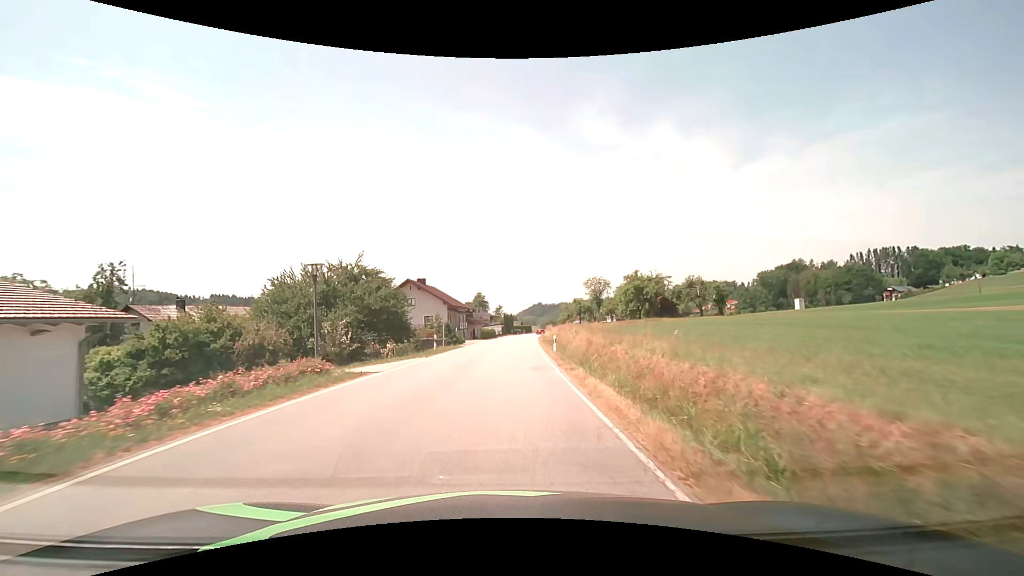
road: secondary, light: Day
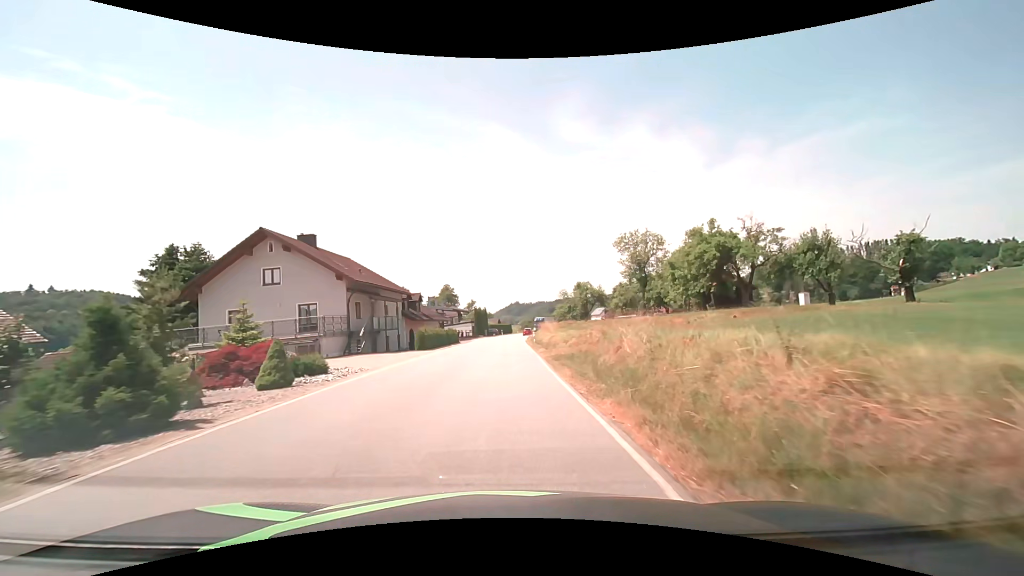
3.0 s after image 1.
(+0.7, +33.3) m; +2°
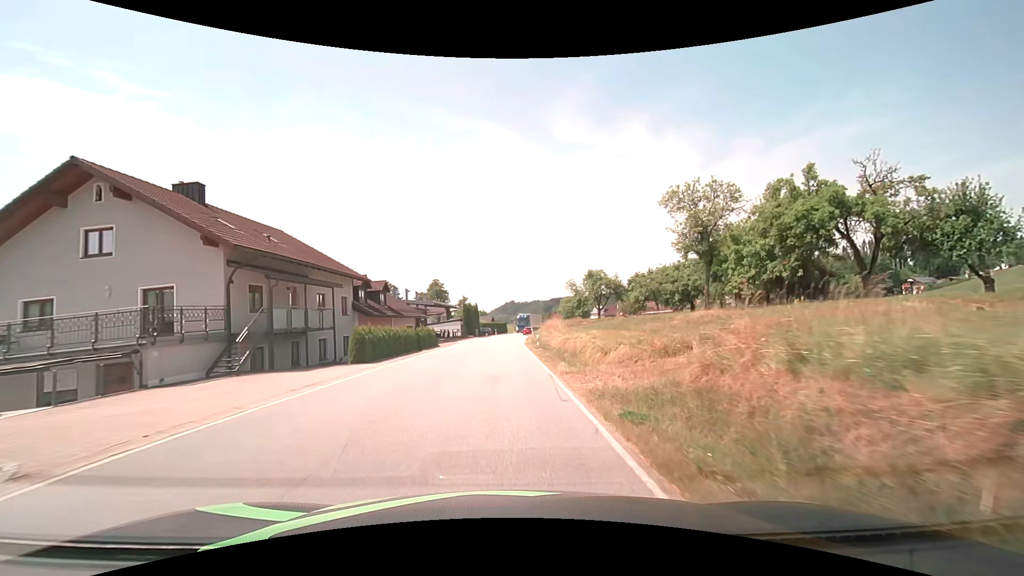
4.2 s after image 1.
(+0.1, +13.1) m; +1°
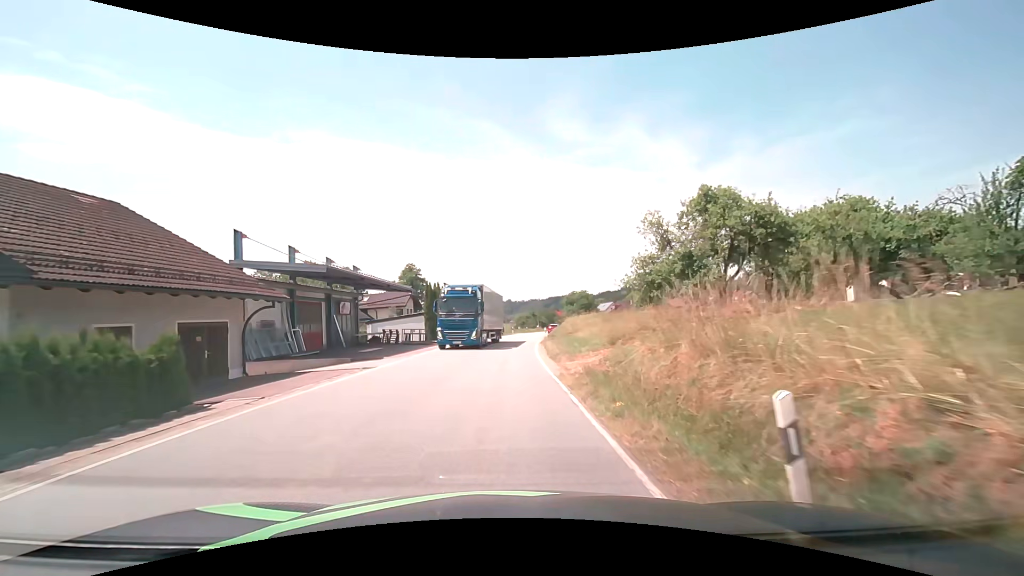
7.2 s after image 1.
(-0.2, +32.2) m; 0°
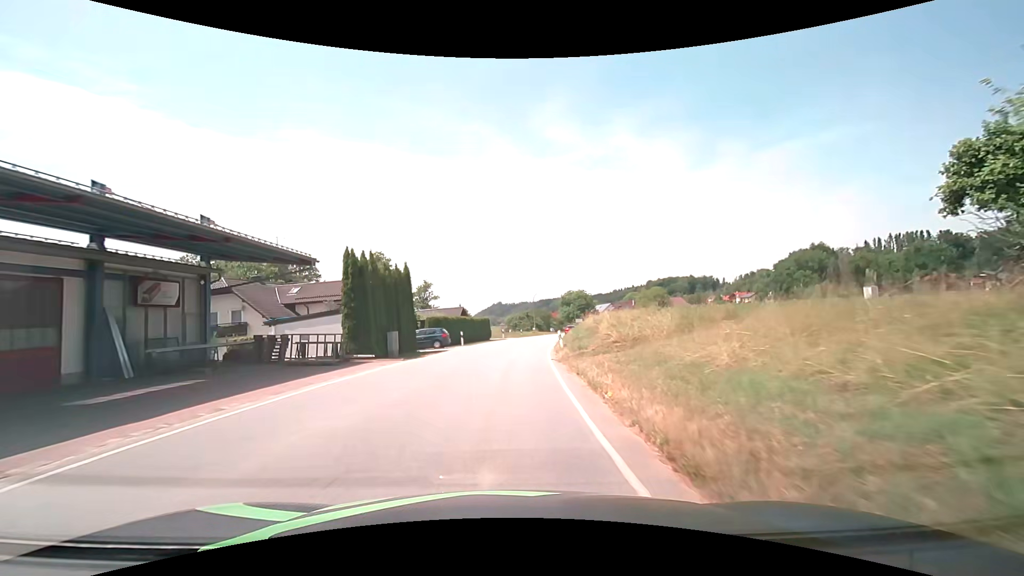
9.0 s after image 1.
(+0.2, +19.0) m; +1°
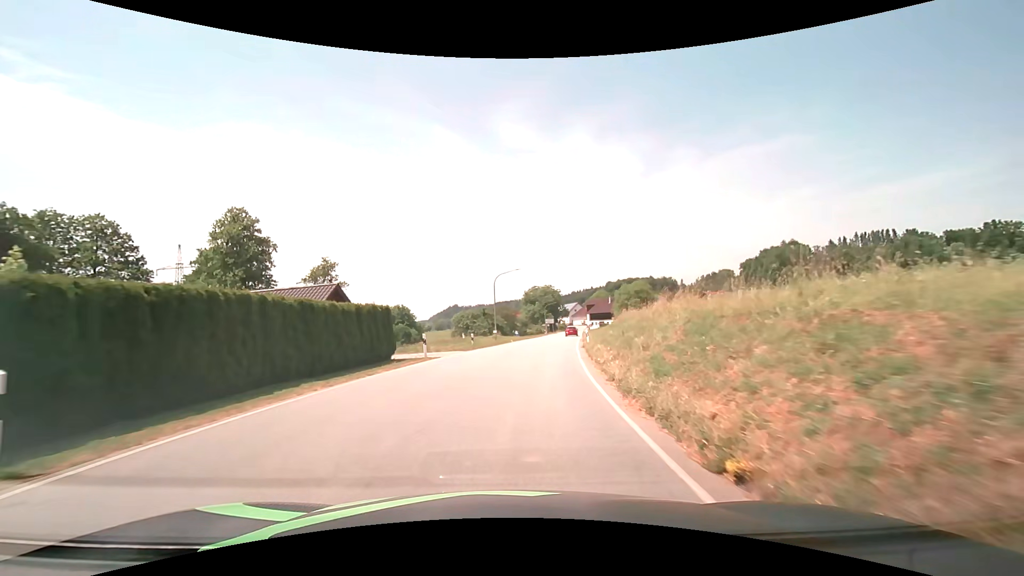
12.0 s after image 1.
(+0.9, +32.6) m; +5°
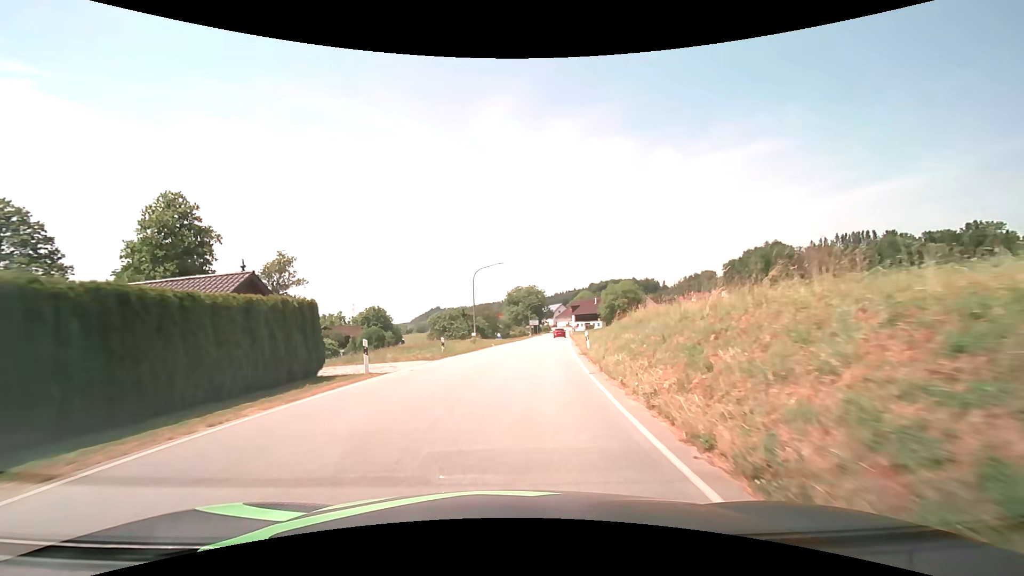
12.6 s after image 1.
(+0.1, +6.6) m; +2°
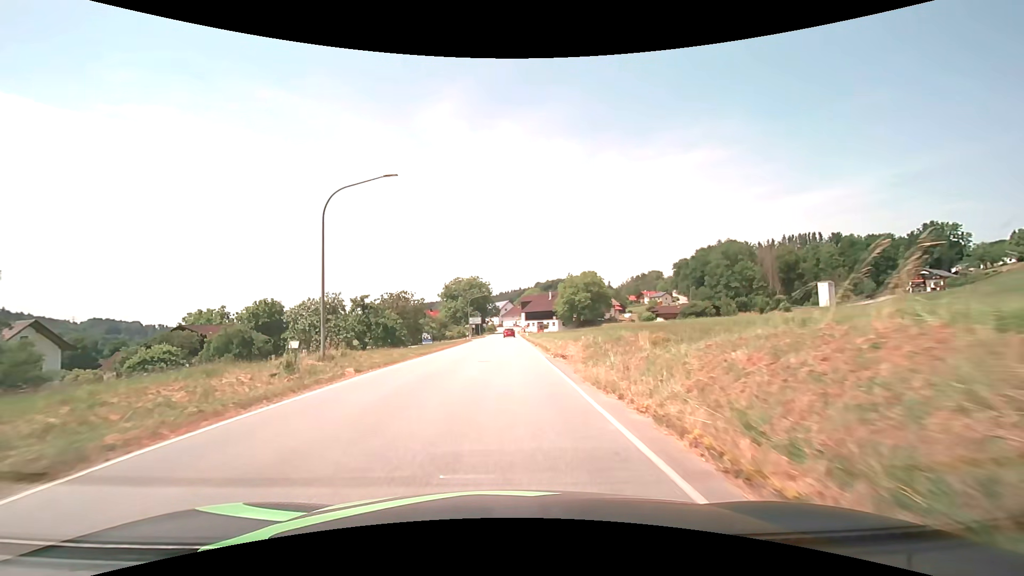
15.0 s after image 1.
(+1.8, +26.4) m; +6°
(0, +10) (0, +20) (0, +30) (0, +40) (0, +50) (0, +60) (+1, +70) (+1, +80) (+1, +90) (+1, +100) m
